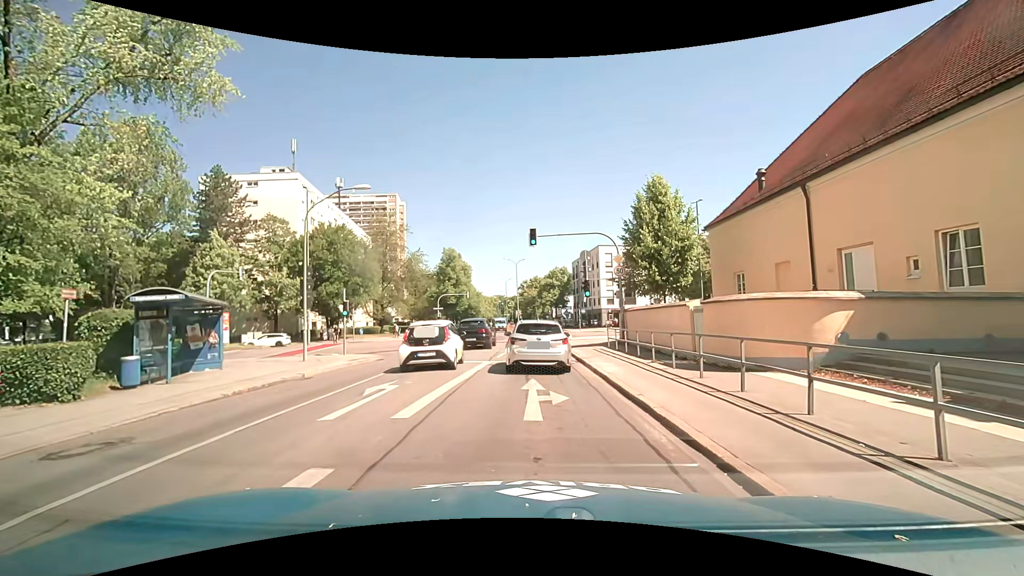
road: secondary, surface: asphalt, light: Day
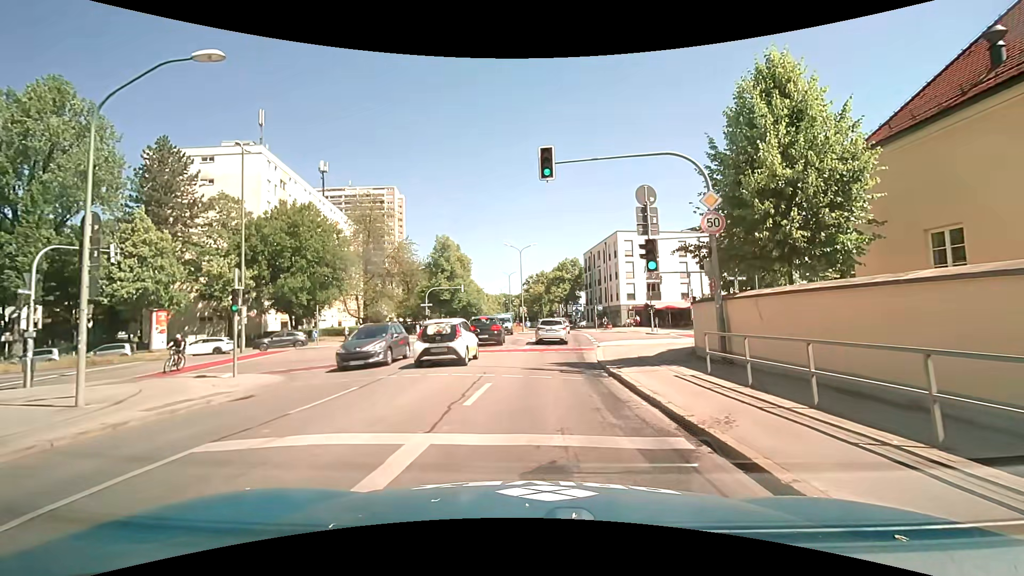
(-0.4, +12.0) m; -3°
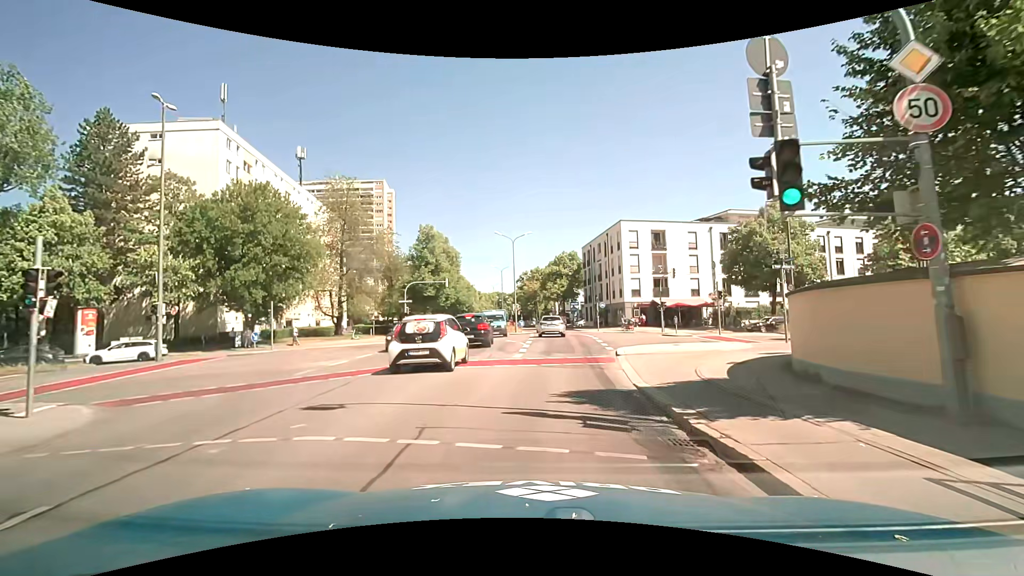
(+0.2, +7.3) m; +3°
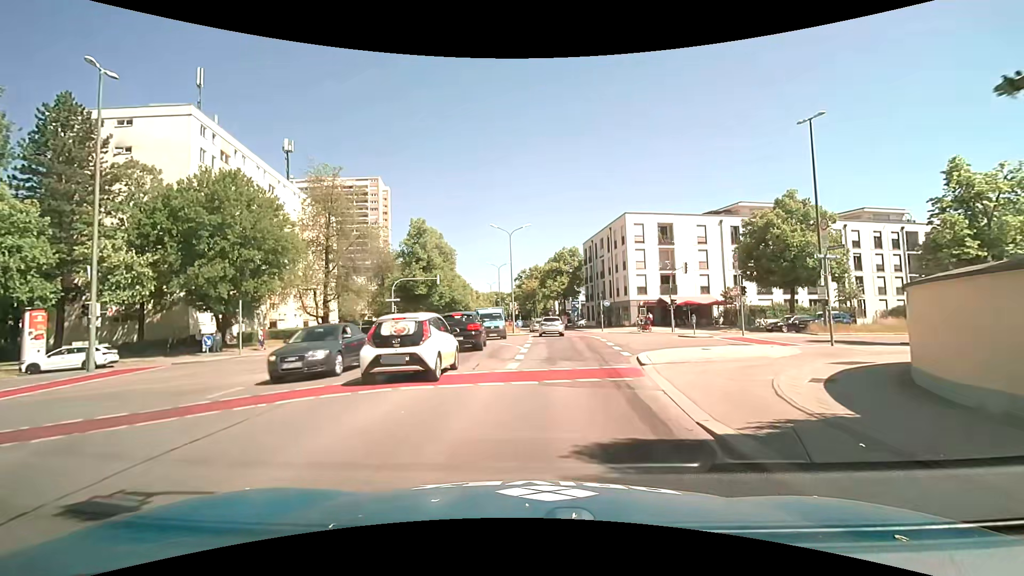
(-0.1, +4.2) m; -1°
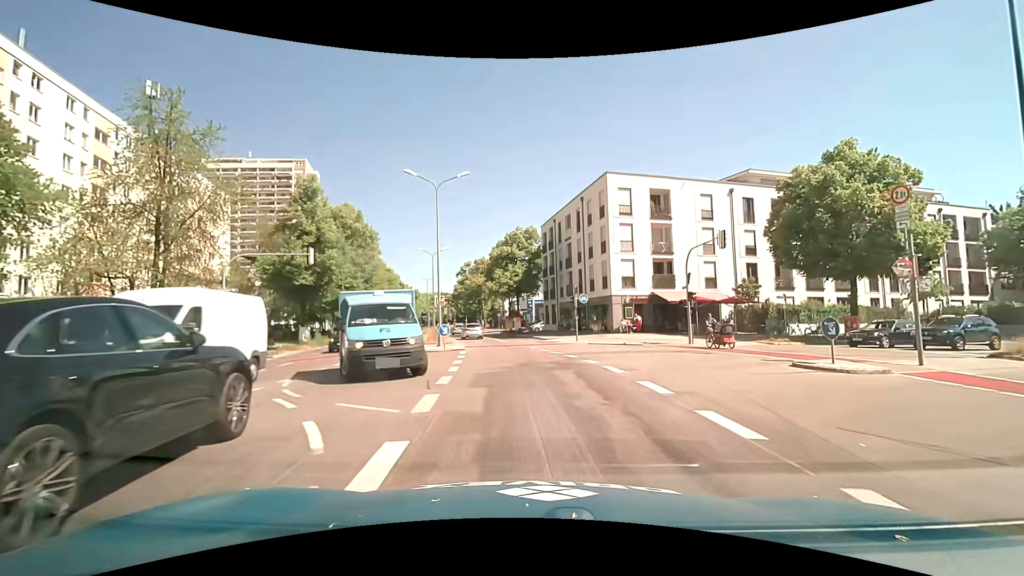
(+0.4, +18.4) m; +6°
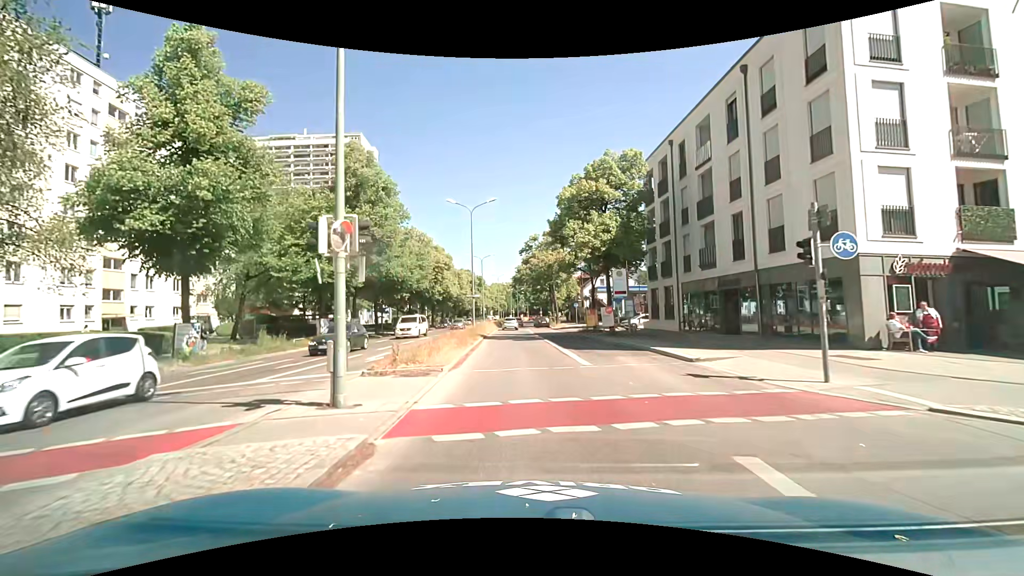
(-0.9, +23.2) m; -9°
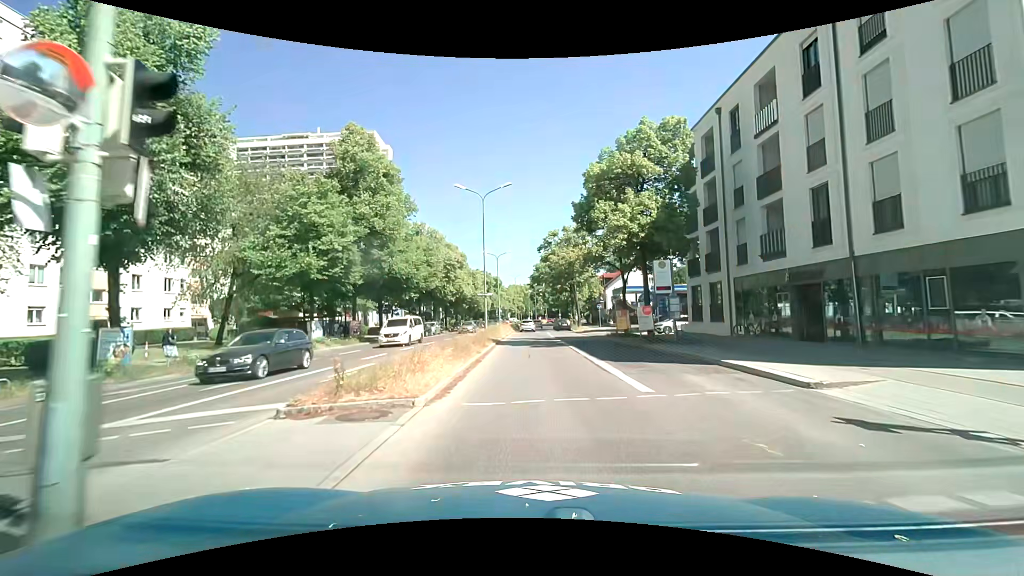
(-0.1, +5.2) m; -3°
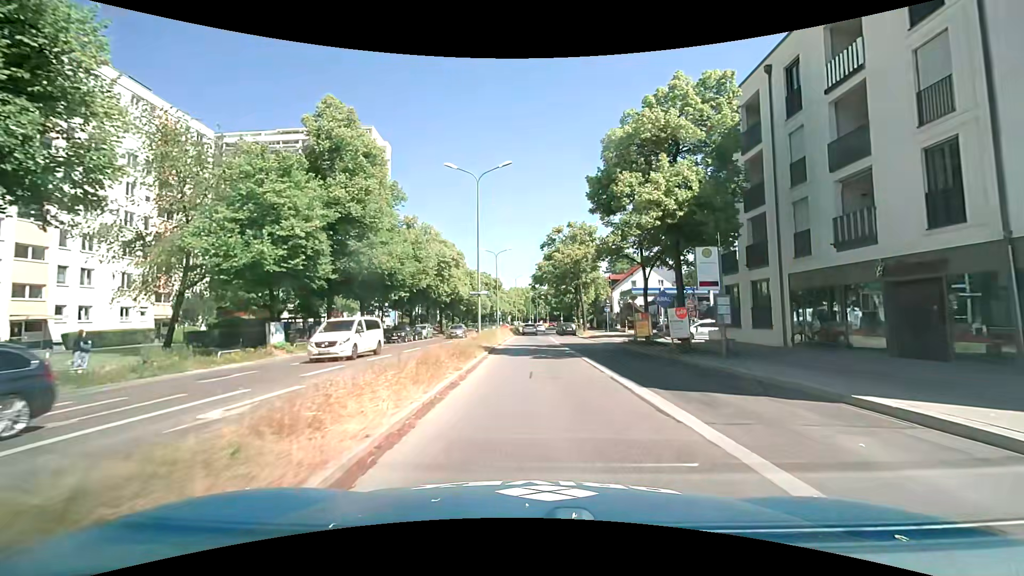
(0.0, +5.6) m; 0°
(0, +10) (0, +20) (0, +30) (0, +40) (0, +50) (0, +60) (0, +70) (+1, +80) (+1, +90) (+2, +100) m
